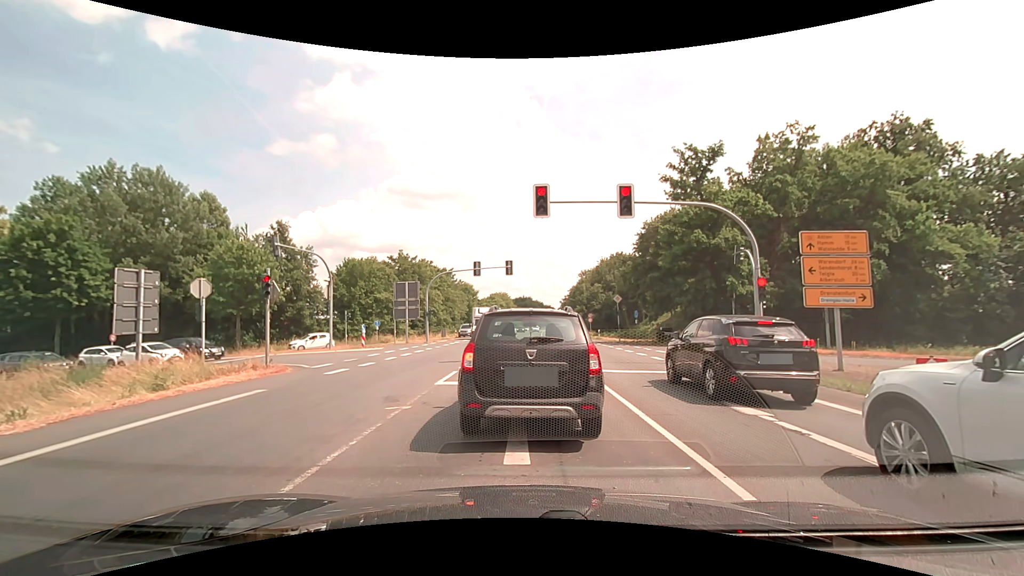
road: primary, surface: asphalt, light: Day
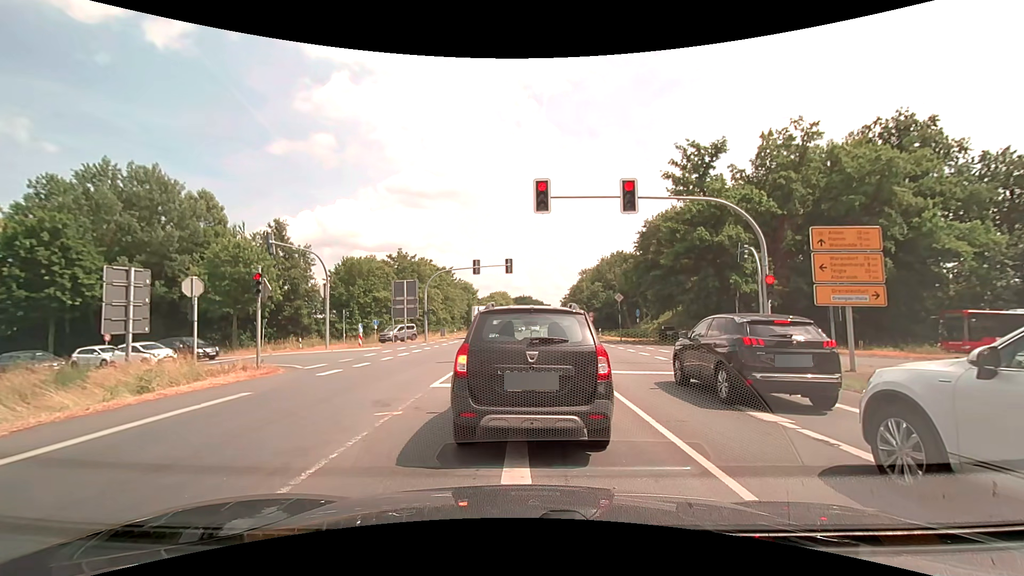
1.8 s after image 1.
(0.0, +0.6) m; 0°
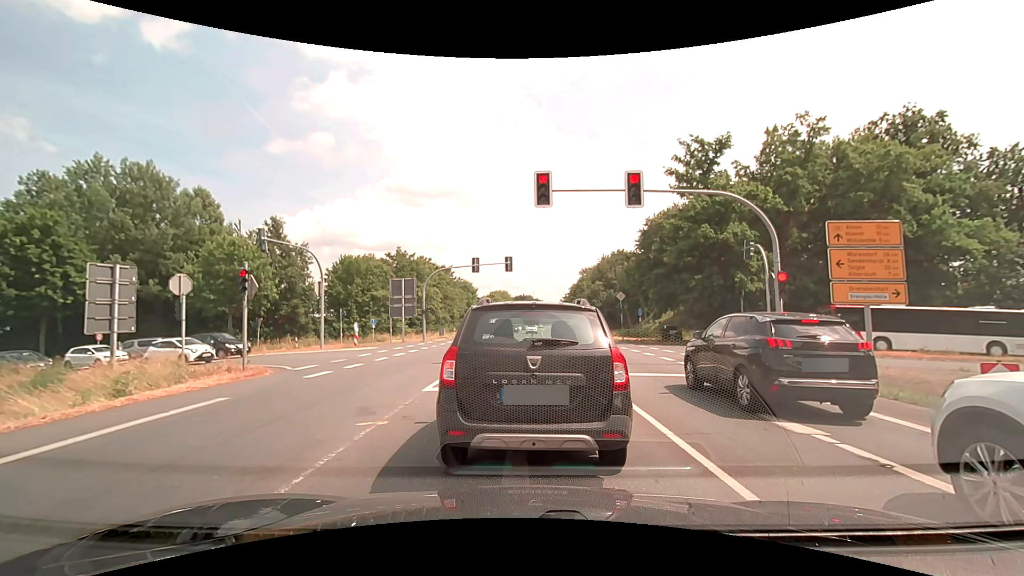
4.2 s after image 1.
(0.0, +0.8) m; 0°
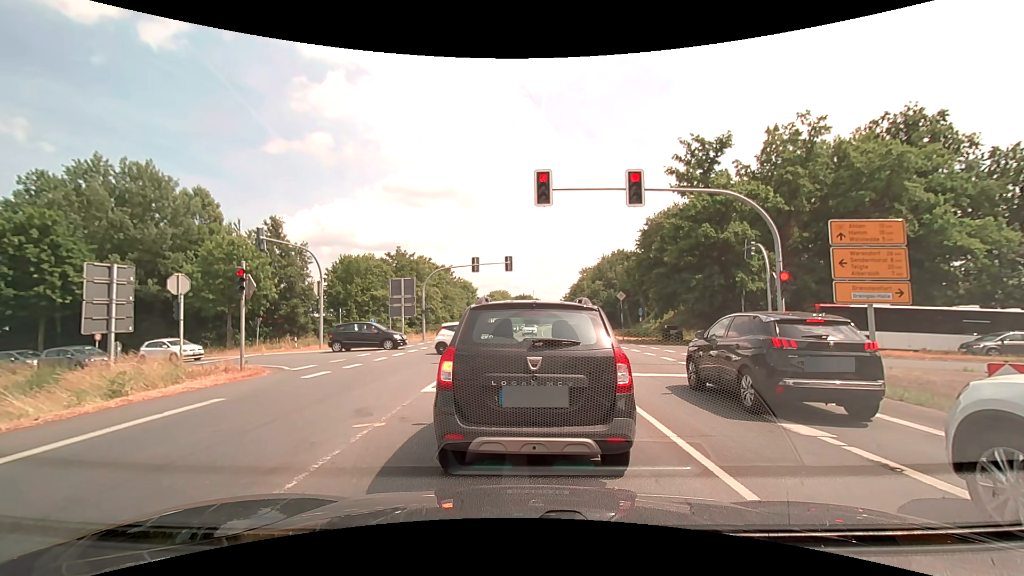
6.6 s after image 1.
(0.0, +0.2) m; 0°
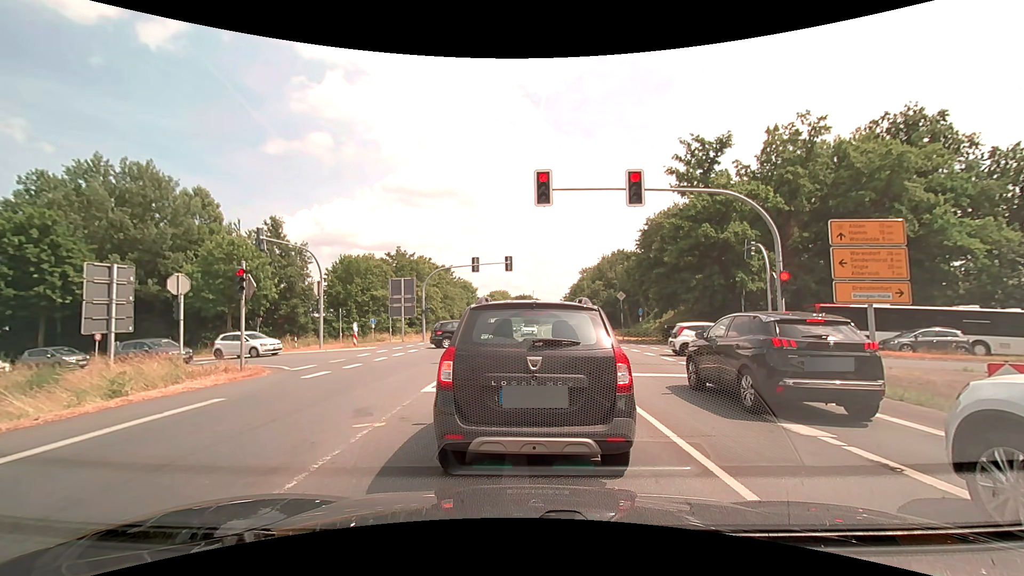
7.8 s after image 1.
(0.0, 0.0) m; 0°
